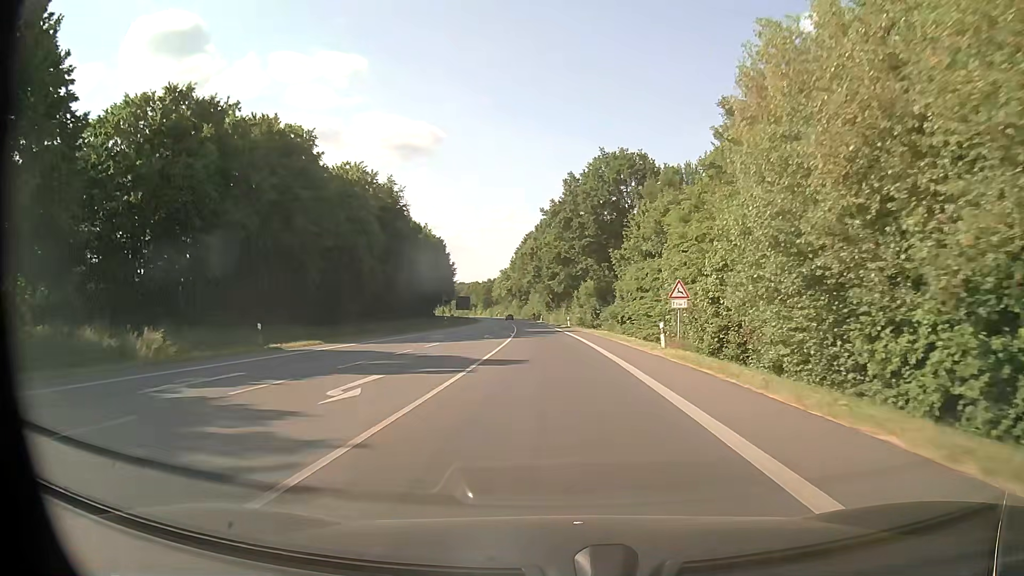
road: primary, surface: asphalt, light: Day
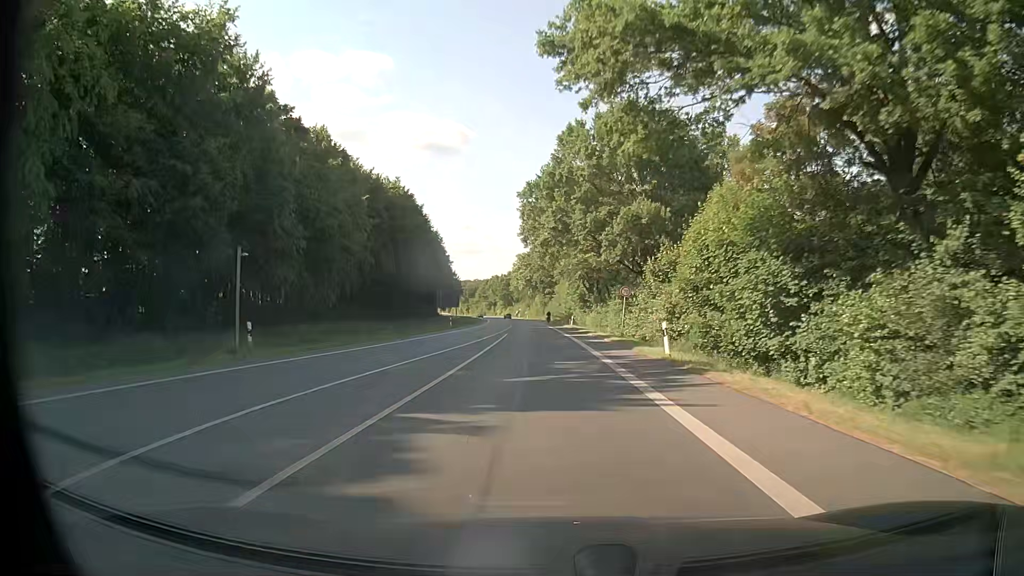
(-1.1, +54.3) m; -3°
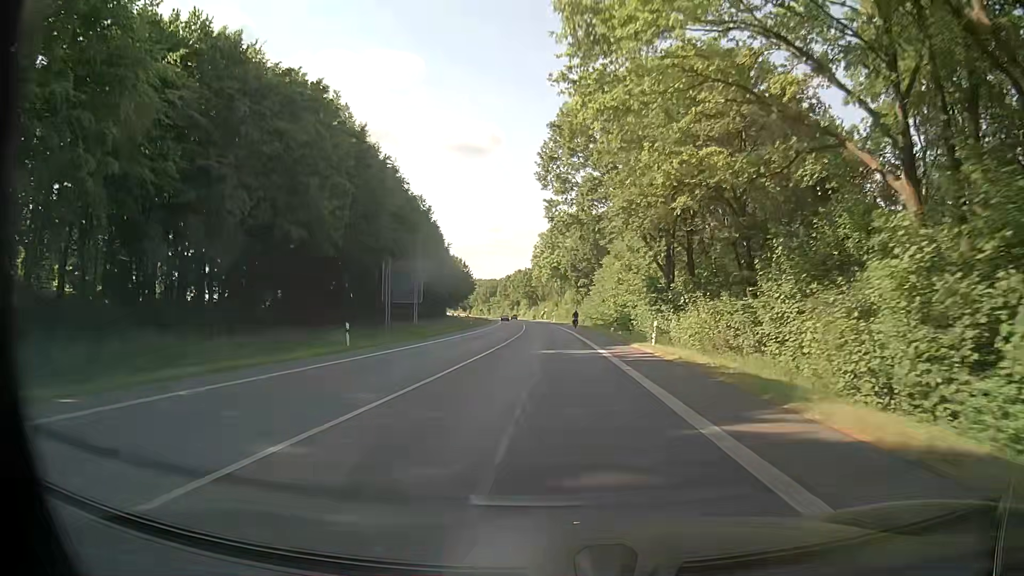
(-1.2, +43.8) m; -3°
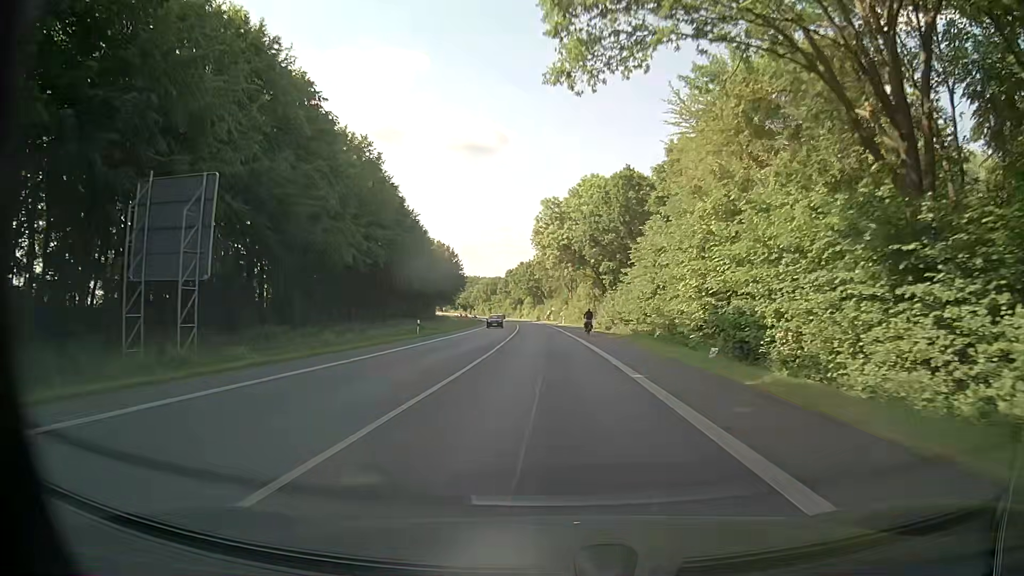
(-0.4, +33.6) m; -1°
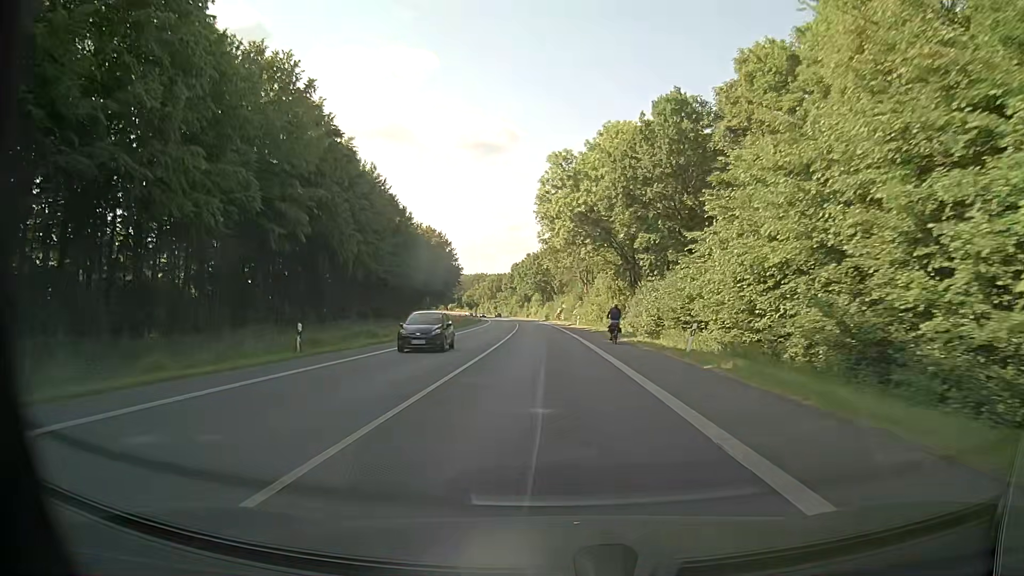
(-0.3, +22.7) m; -1°
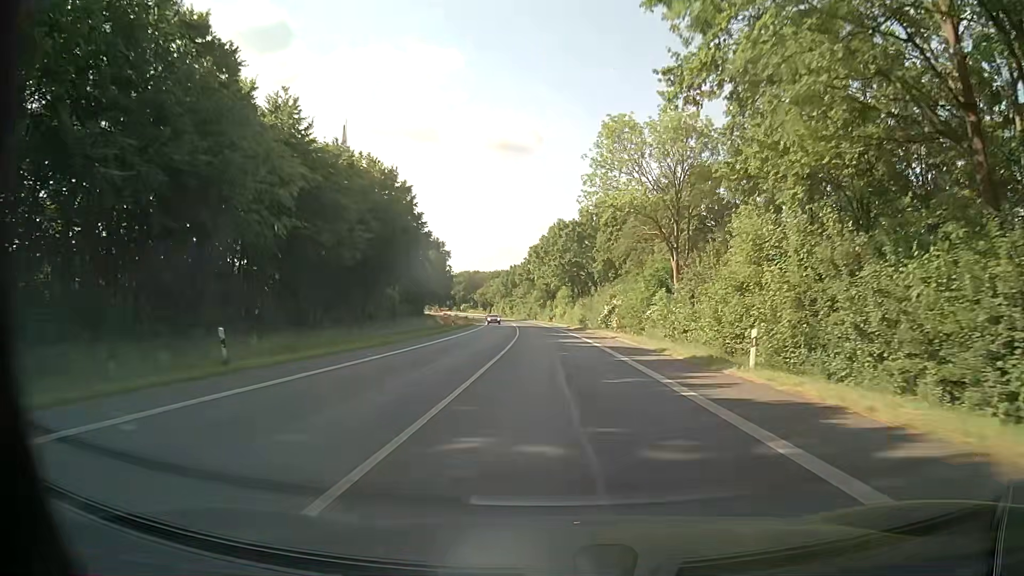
(-1.4, +56.6) m; -2°
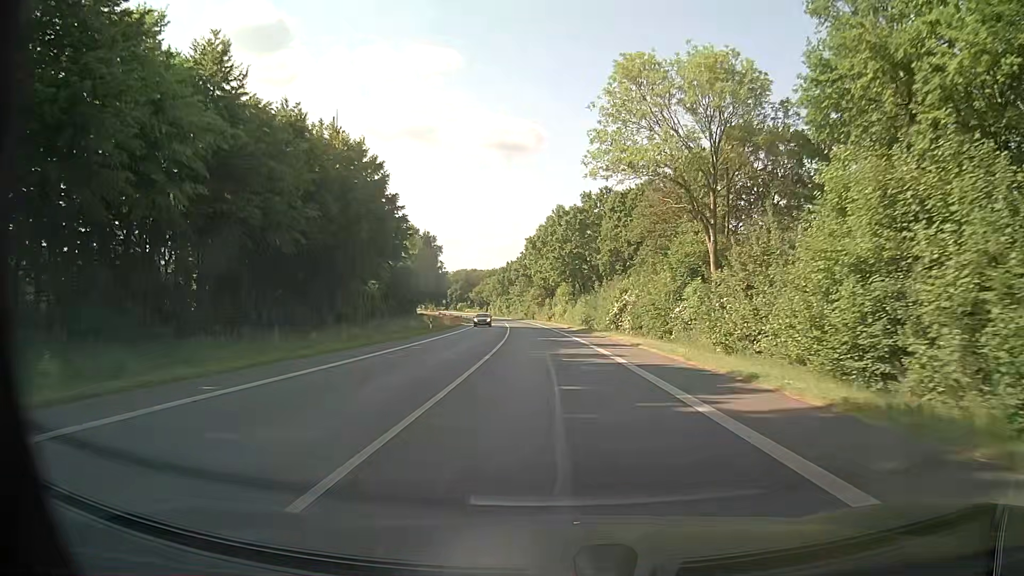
(+0.1, +11.3) m; +1°
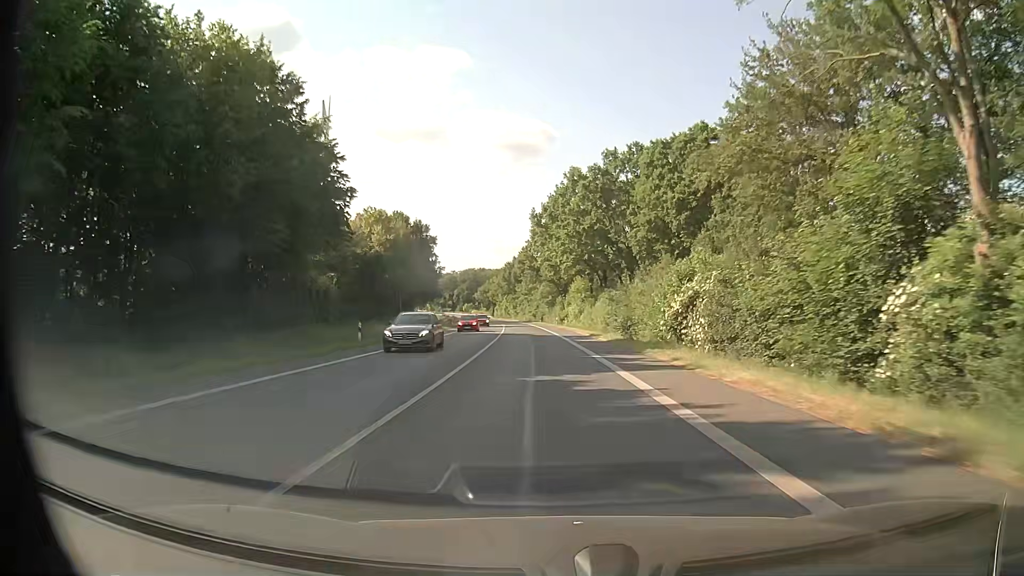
(-0.3, +22.7) m; -1°
(0, +10) (0, +20) (-1, +30) (-1, +40) (-2, +50) (-3, +60) (-3, +70) (-4, +80) (-5, +90) (-6, +100) m
